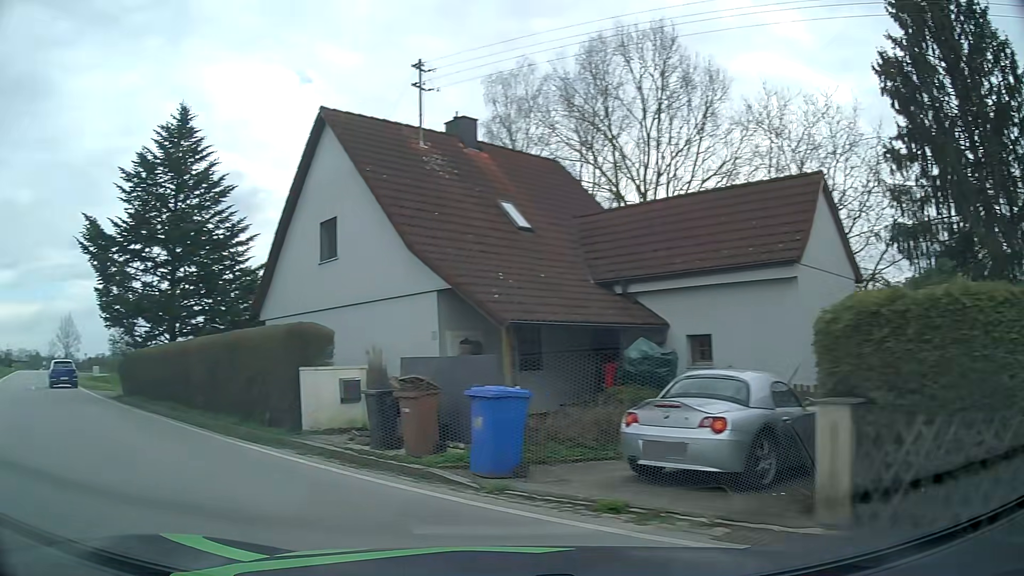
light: Day
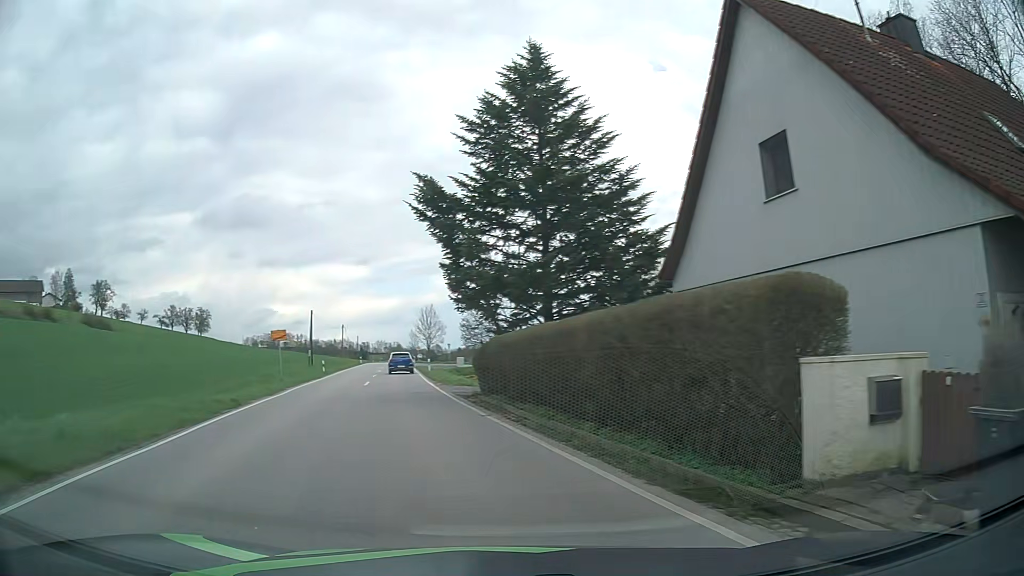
(-1.8, +5.9) m; -32°
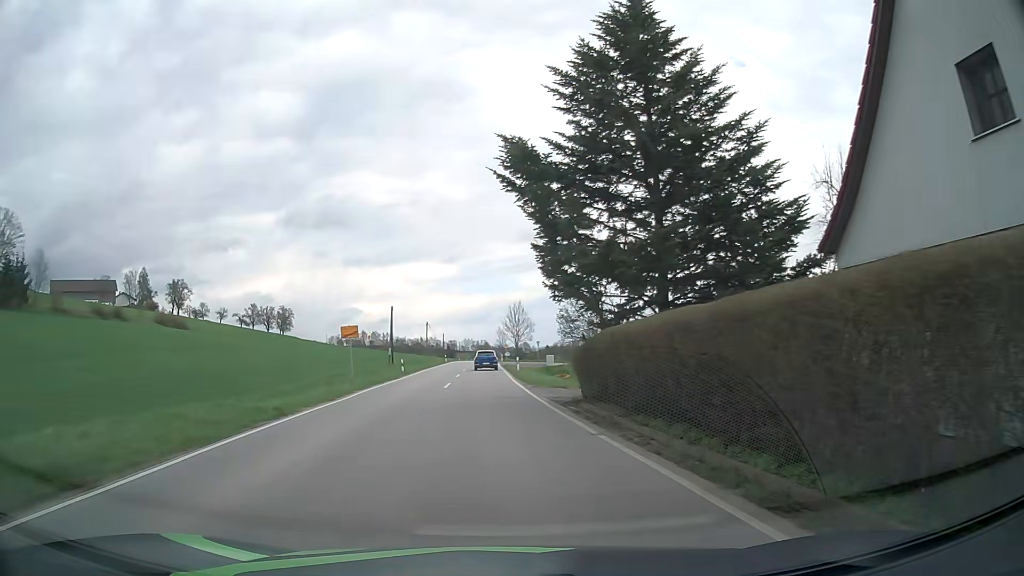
(-0.3, +4.1) m; -8°
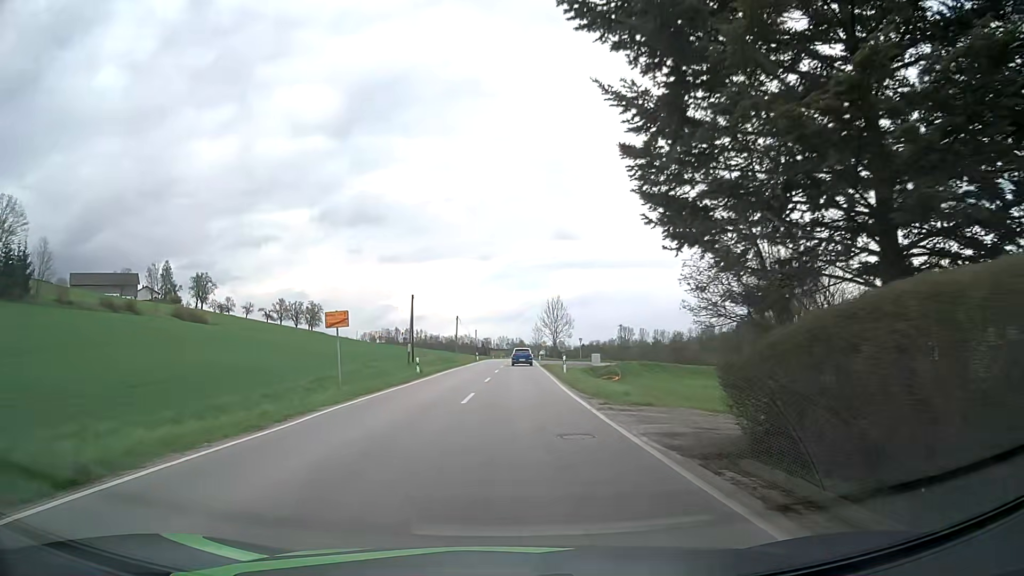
(-0.5, +10.2) m; -3°
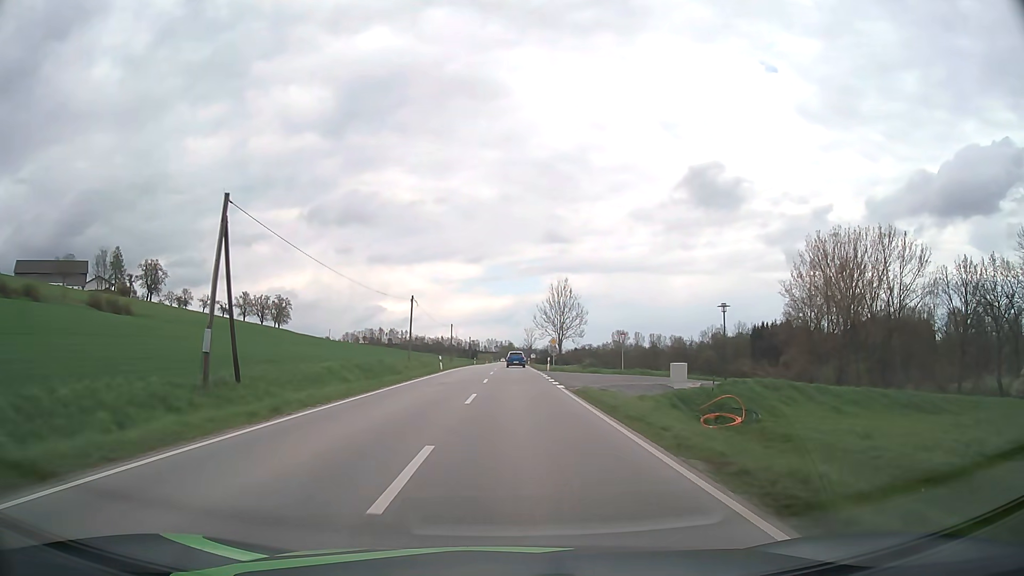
(0.0, +37.1) m; +1°
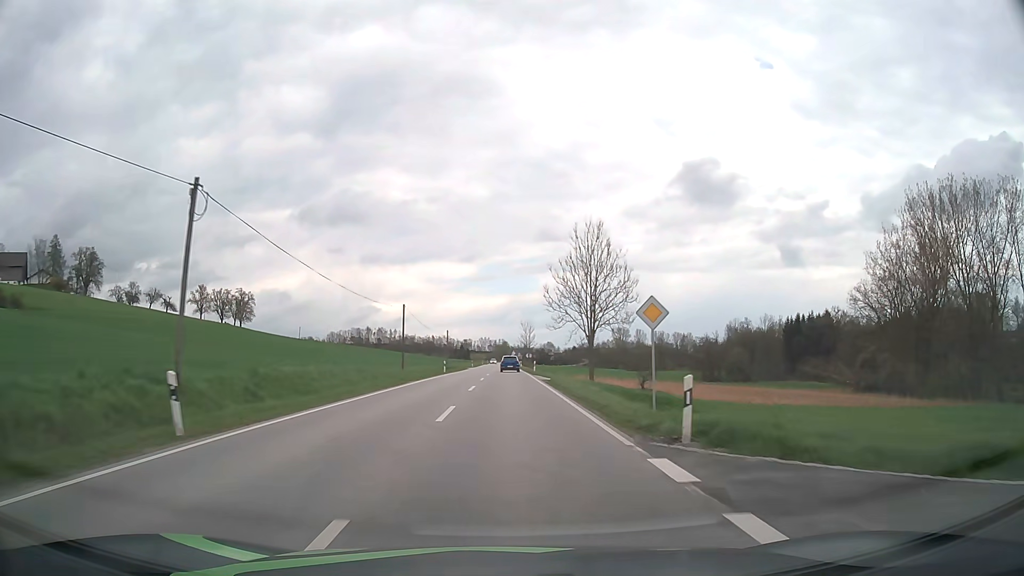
(+0.3, +41.1) m; 0°
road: secondary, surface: asphalt
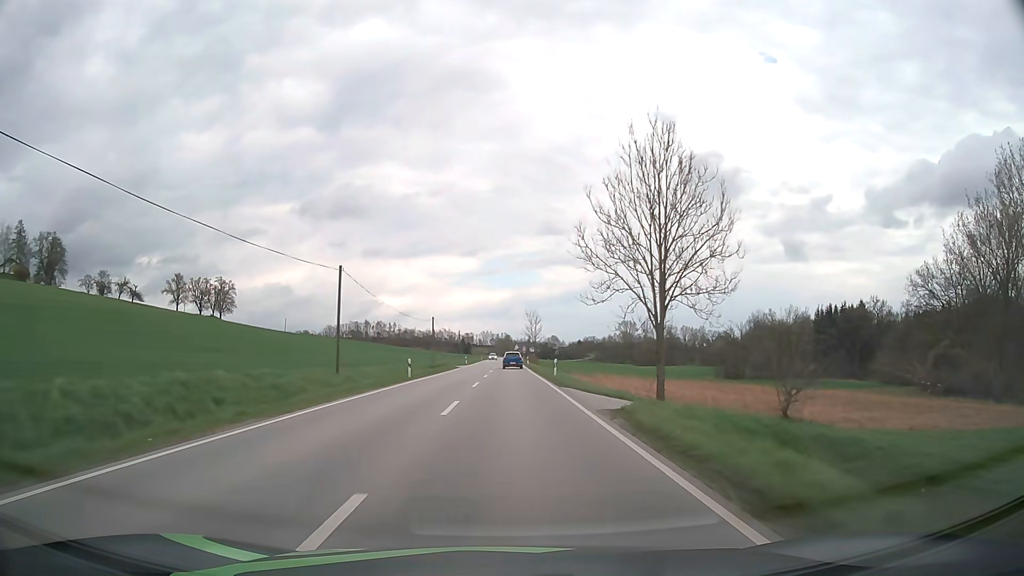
(0.0, +23.4) m; 0°
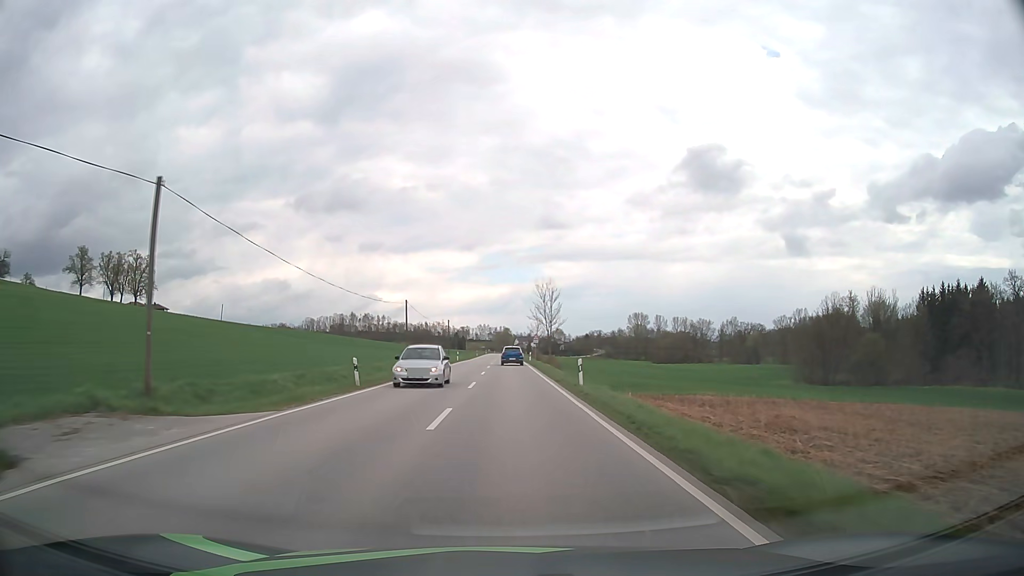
(+0.1, +63.7) m; 0°
(0, +10) (0, +20) (0, +30) (0, +40) (0, +50) (0, +60) (0, +70) (0, +80) (0, +90) (0, +100) m
